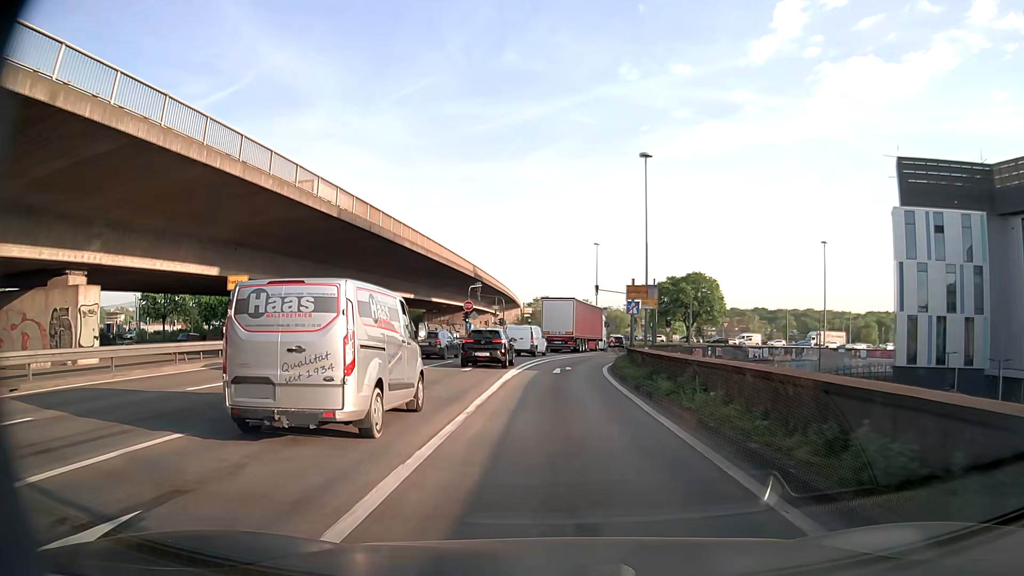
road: motorway_link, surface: asphalt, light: Day
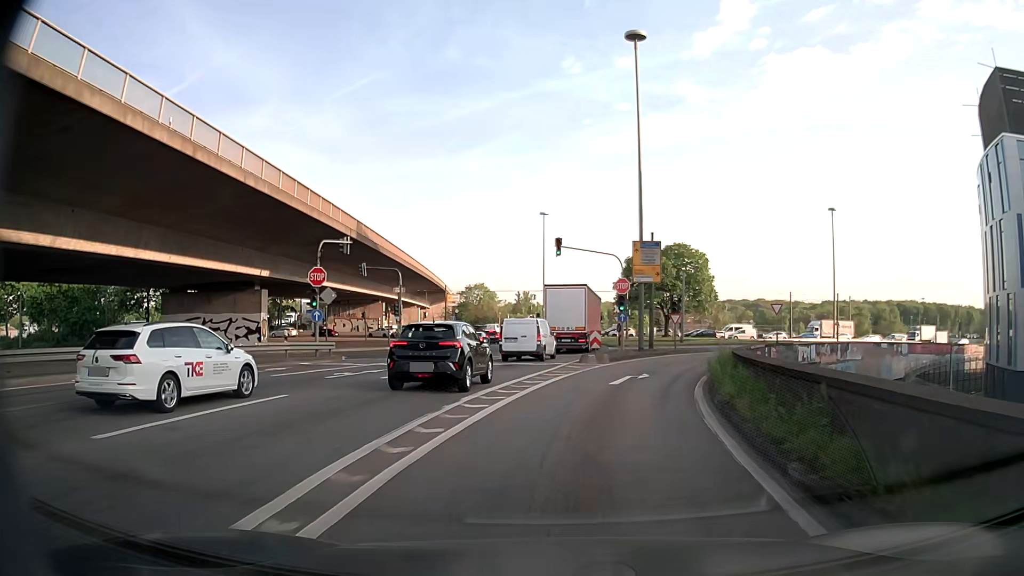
(+0.3, +29.6) m; +4°
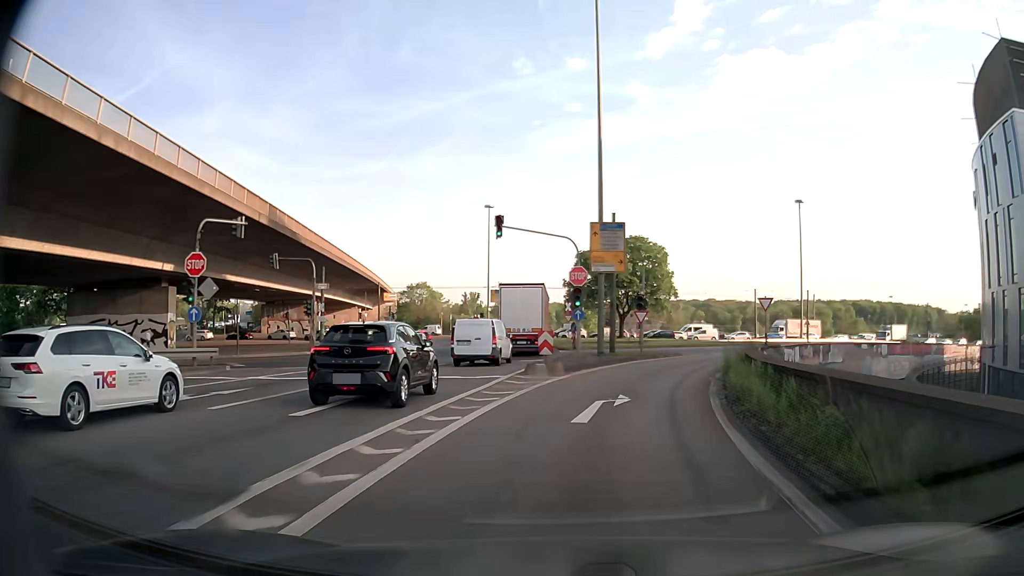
(+0.3, +7.4) m; +4°
(+1, +10) (+2, +20) (+5, +29) (+9, +39) (+14, +47) (+19, +56) (+26, +63) (+33, +70) (+41, +76) (+49, +82) m
